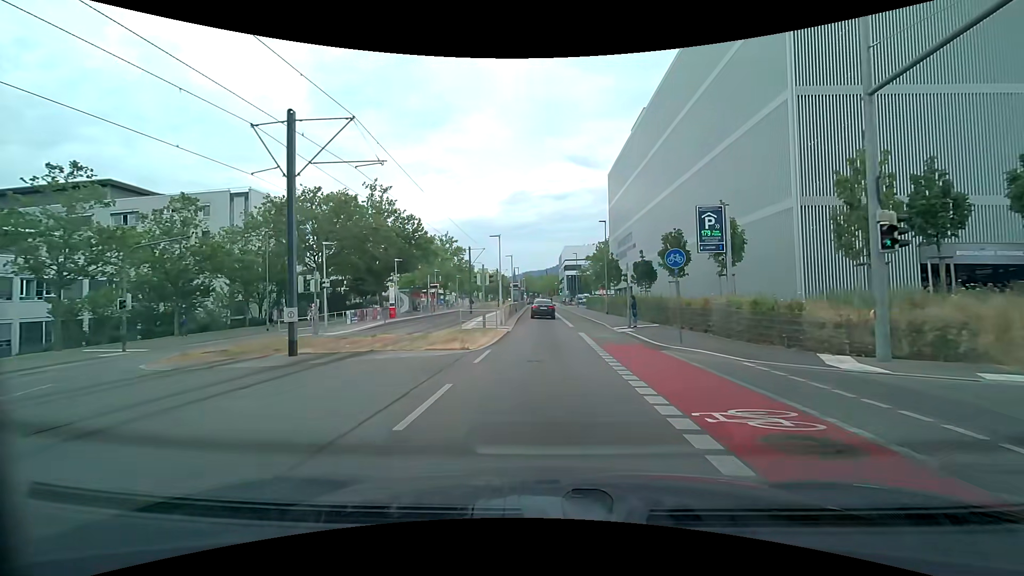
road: secondary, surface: asphalt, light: Day
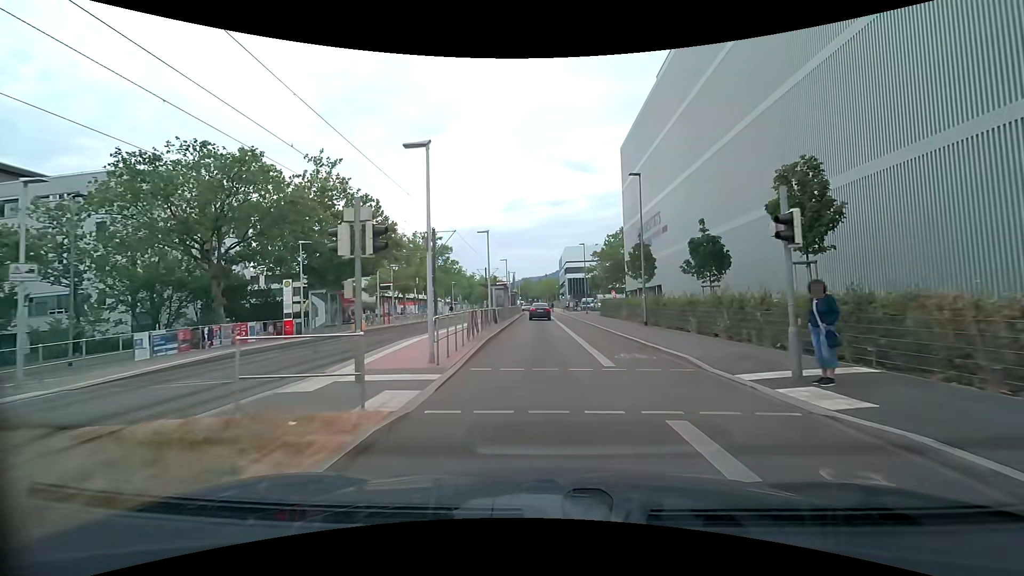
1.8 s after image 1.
(+0.2, +17.1) m; 0°
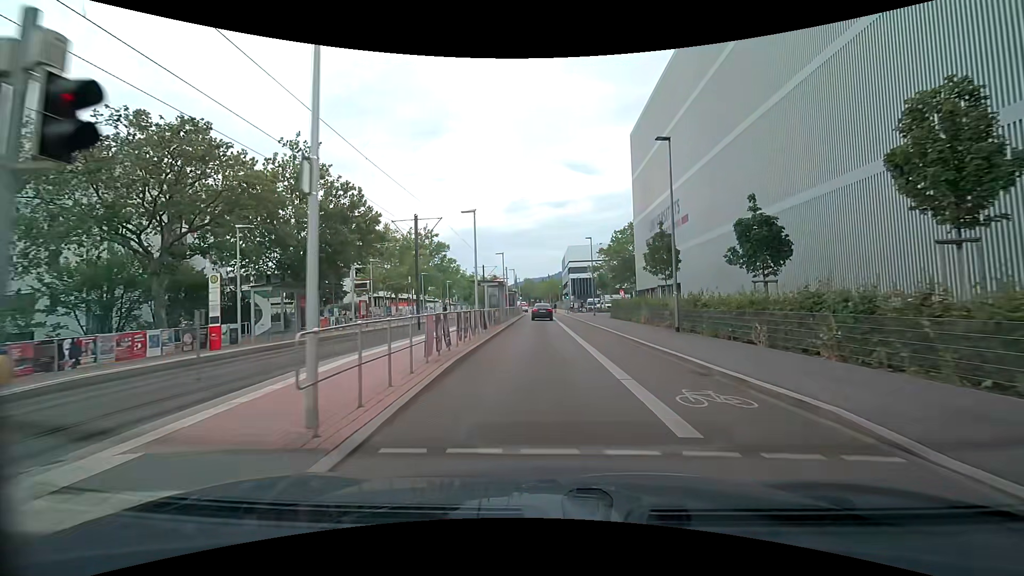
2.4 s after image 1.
(0.0, +5.9) m; 0°
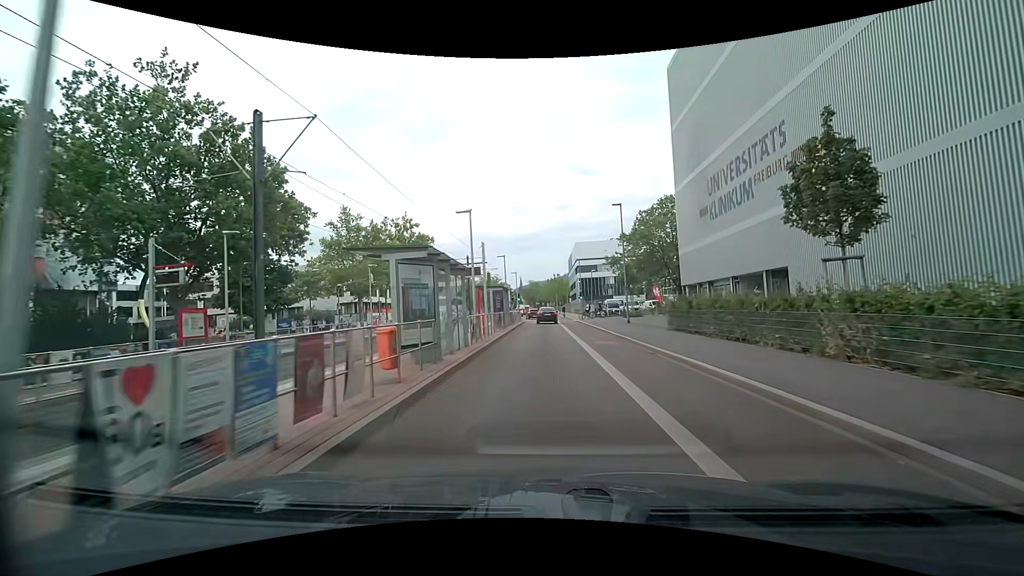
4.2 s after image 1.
(-0.1, +18.2) m; -1°
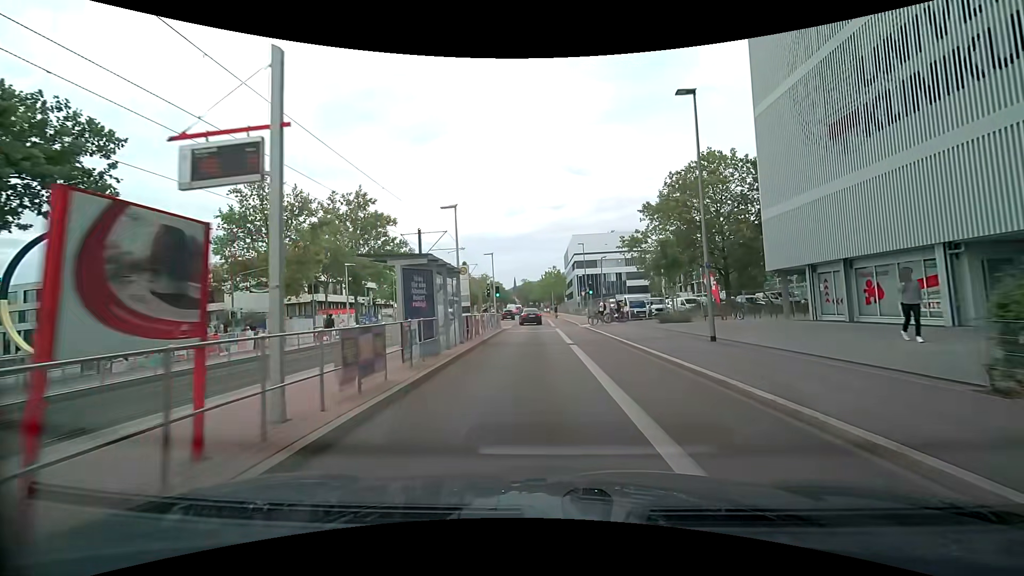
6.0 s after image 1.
(+0.2, +17.9) m; 0°
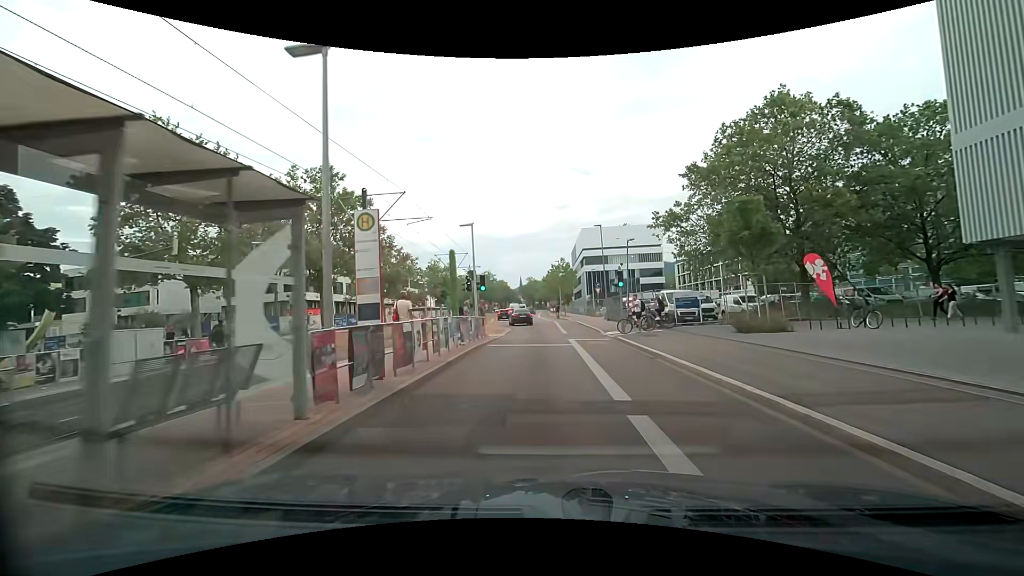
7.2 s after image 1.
(0.0, +11.7) m; 0°
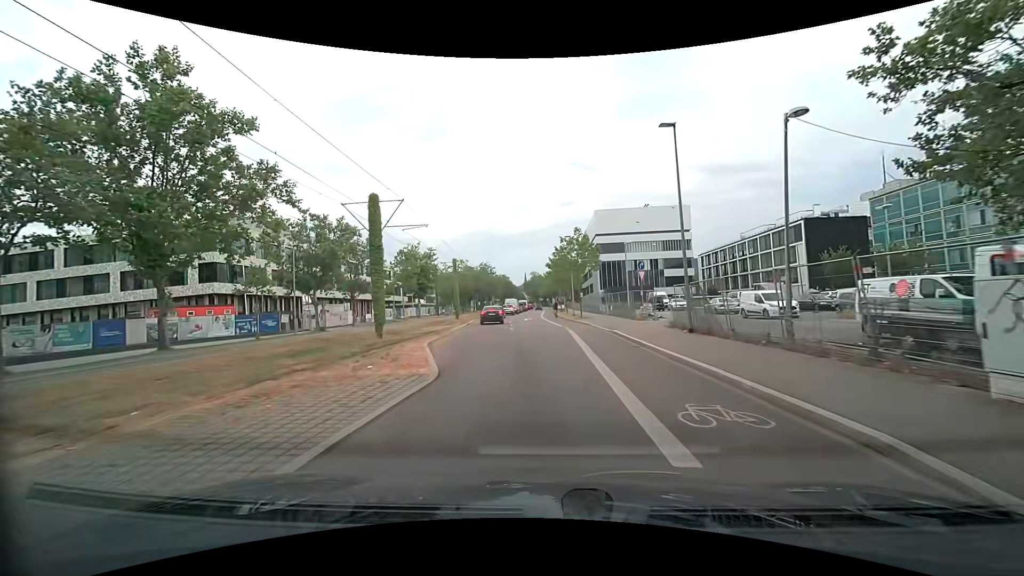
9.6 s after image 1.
(0.0, +23.1) m; 0°
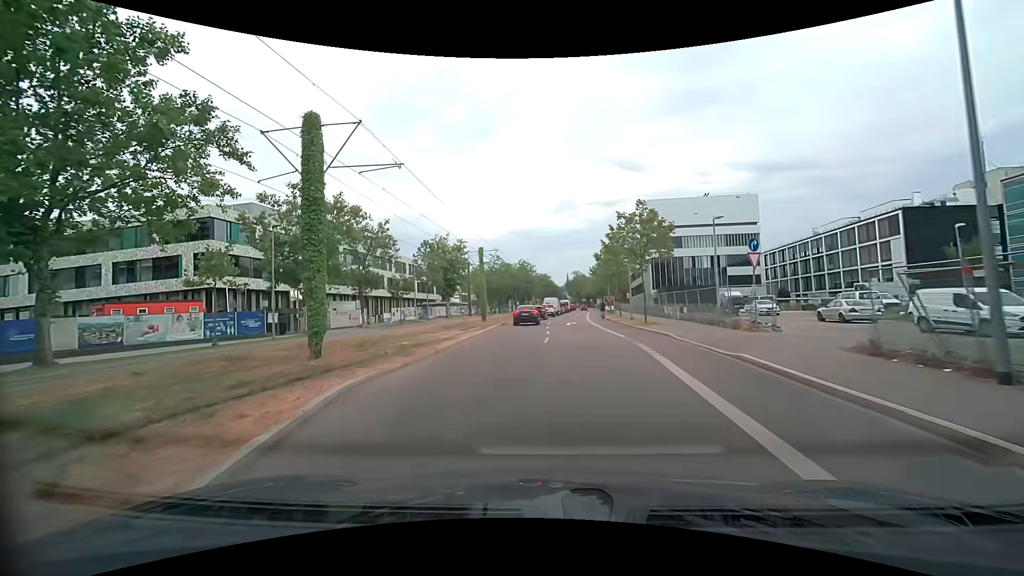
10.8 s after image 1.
(-0.3, +11.0) m; -4°
(0, +10) (-1, +20) (-1, +30) (-2, +40) (-1, +50) (-1, +60) (0, +70) (+1, +80) (+1, +90) (+2, +100) m
